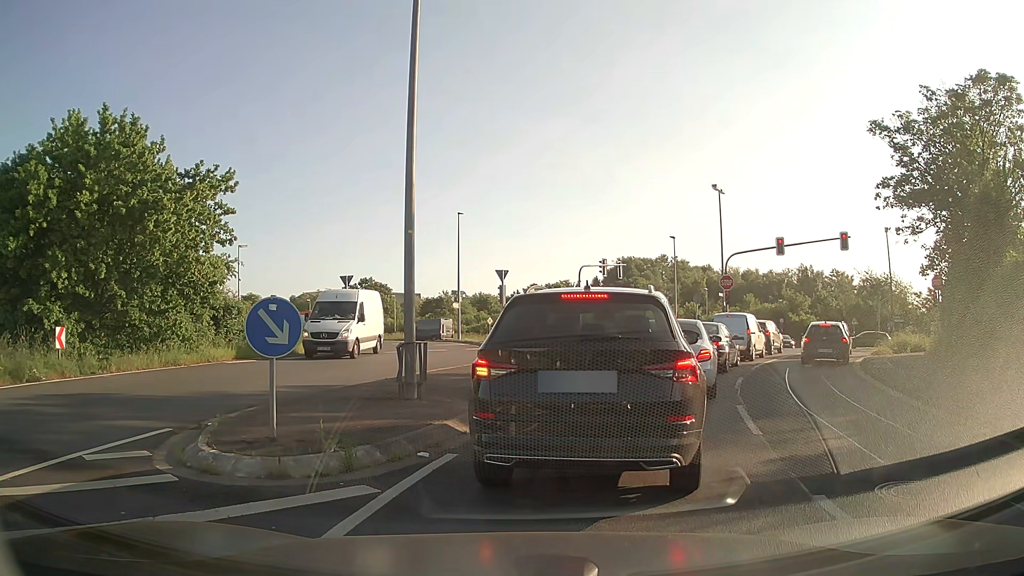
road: unclassified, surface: asphalt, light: Day
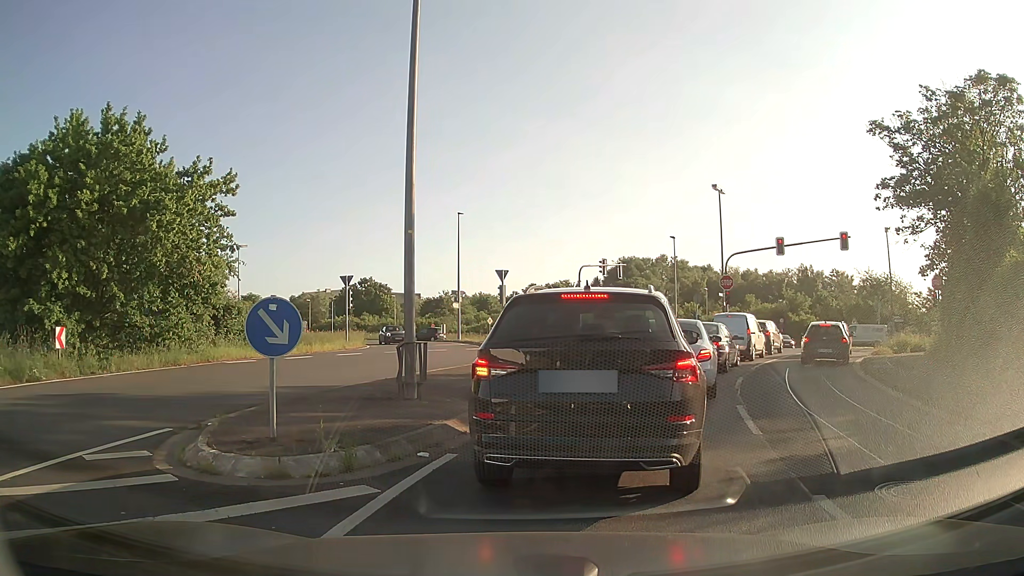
(0.0, 0.0) m; 0°
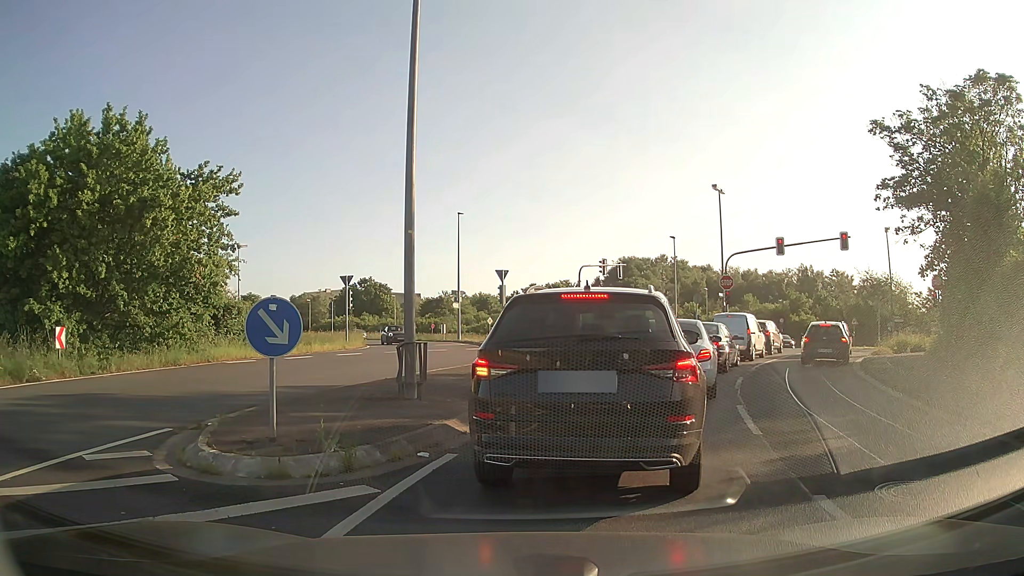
(0.0, 0.0) m; 0°
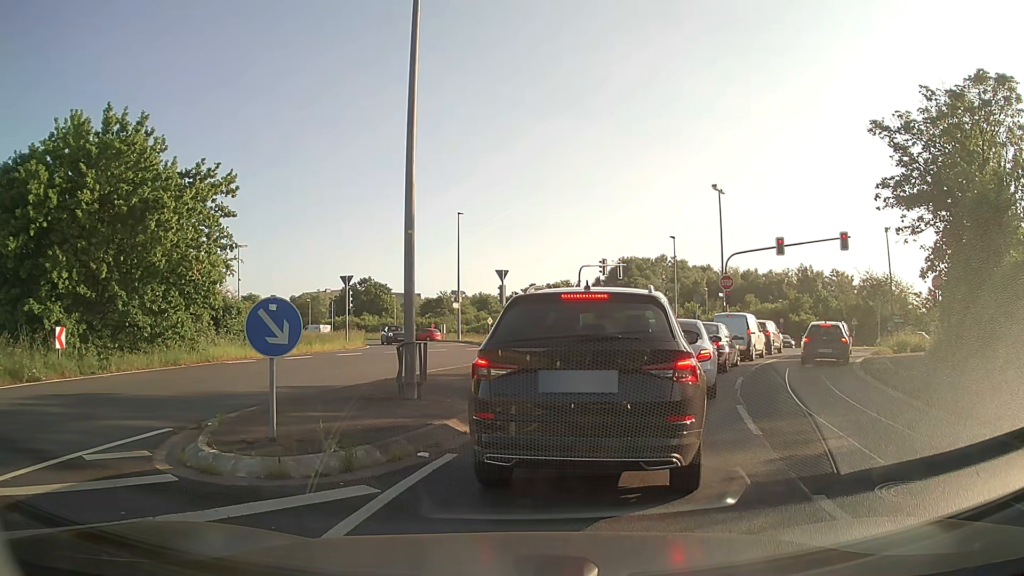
(0.0, 0.0) m; 0°
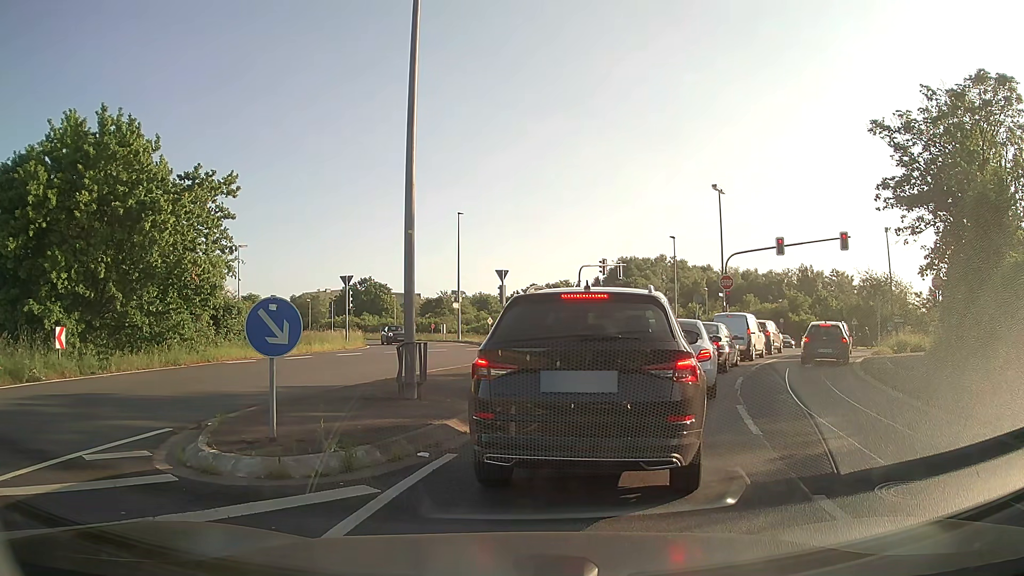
(0.0, 0.0) m; 0°
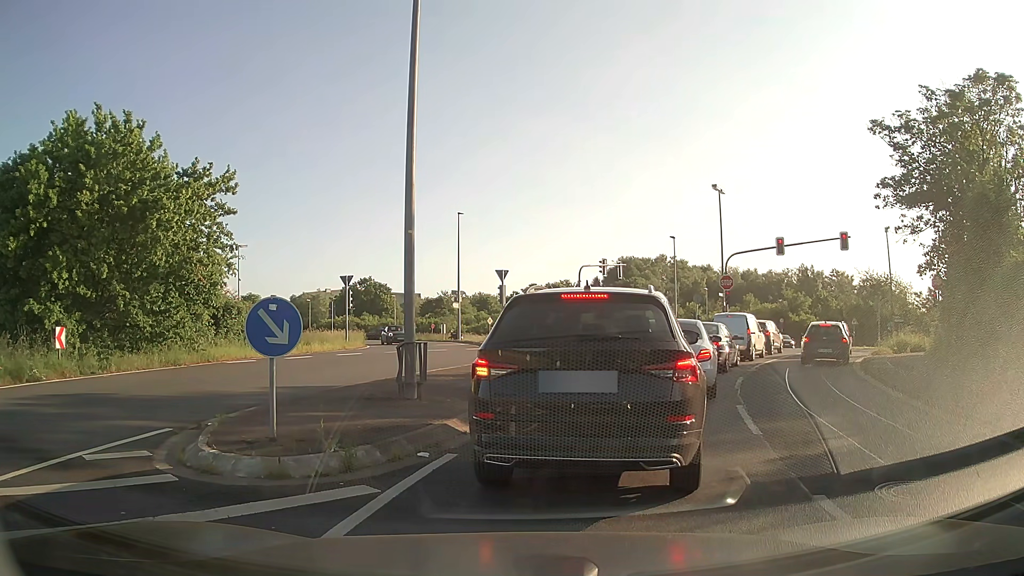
(0.0, 0.0) m; 0°
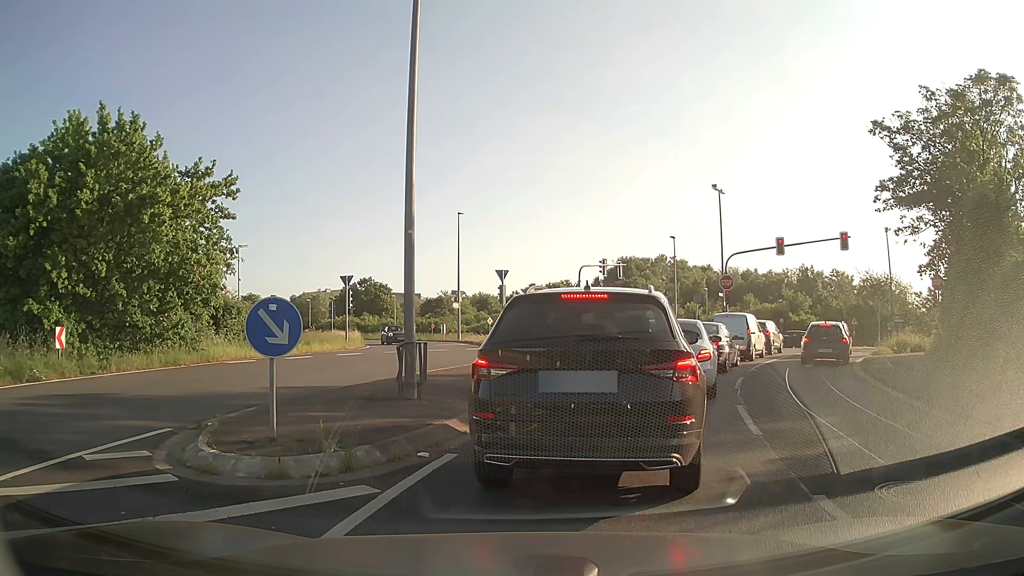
(0.0, 0.0) m; 0°
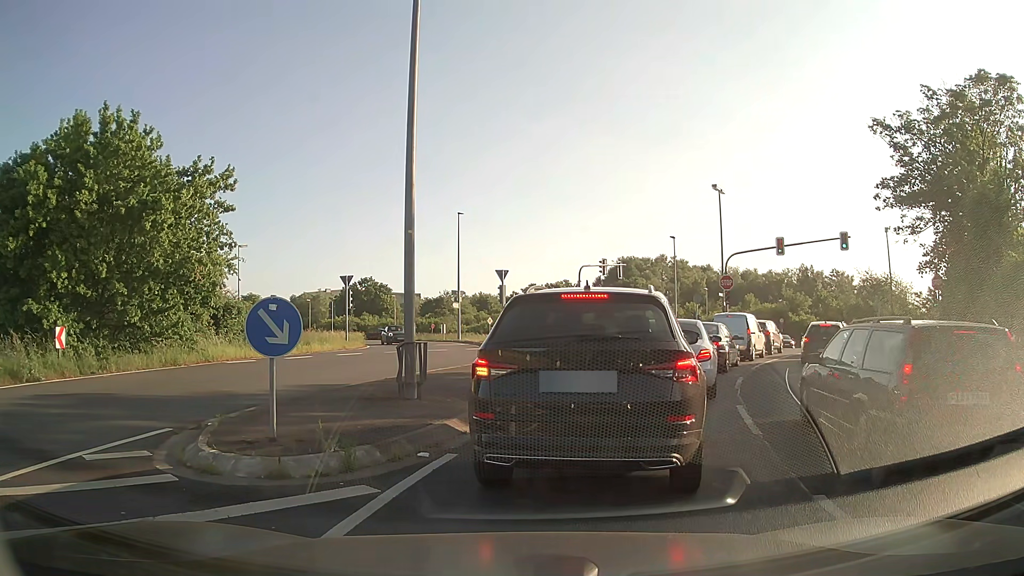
(0.0, 0.0) m; 0°
